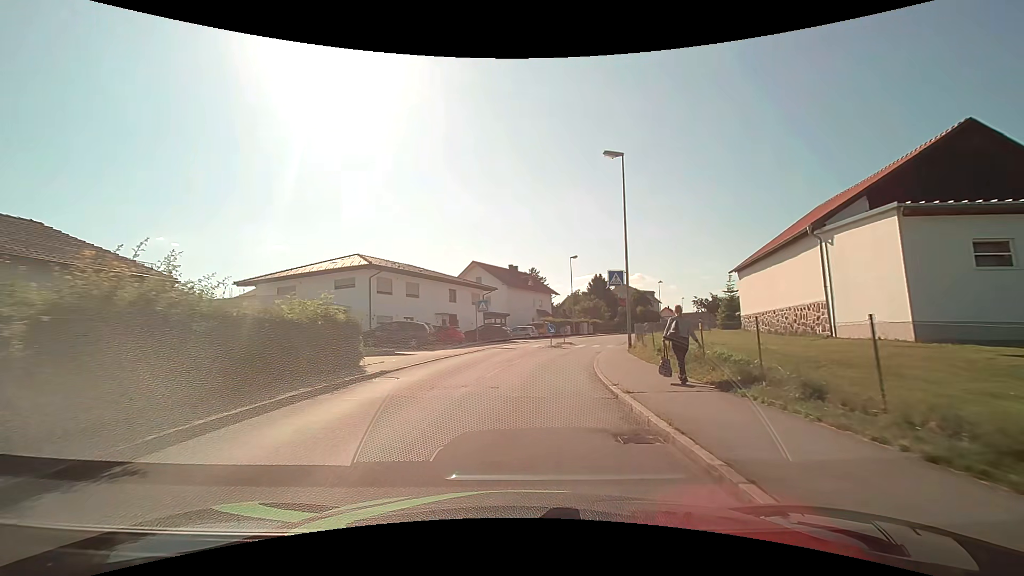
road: unclassified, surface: asphalt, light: Day
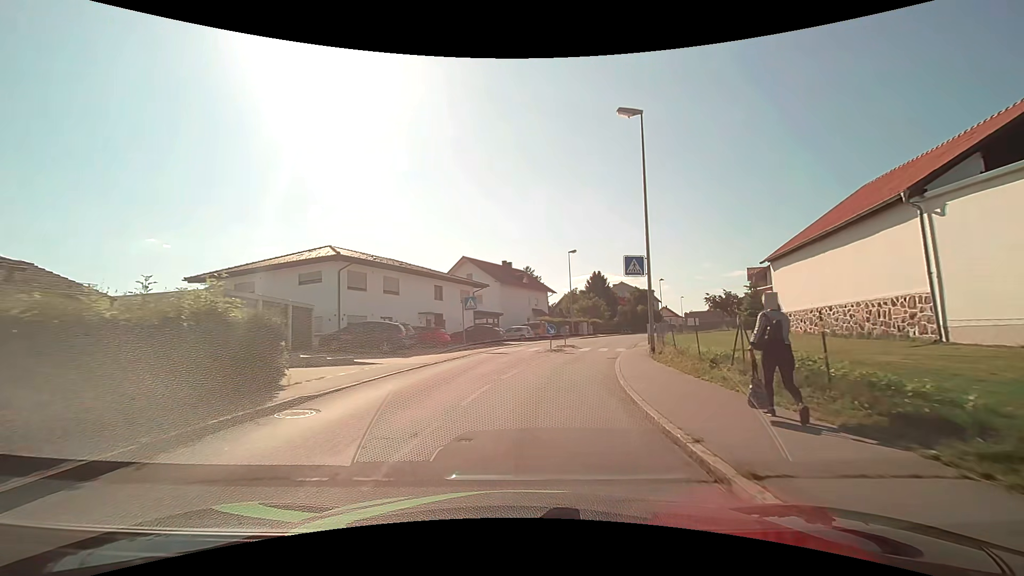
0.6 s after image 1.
(+0.1, +5.0) m; +1°
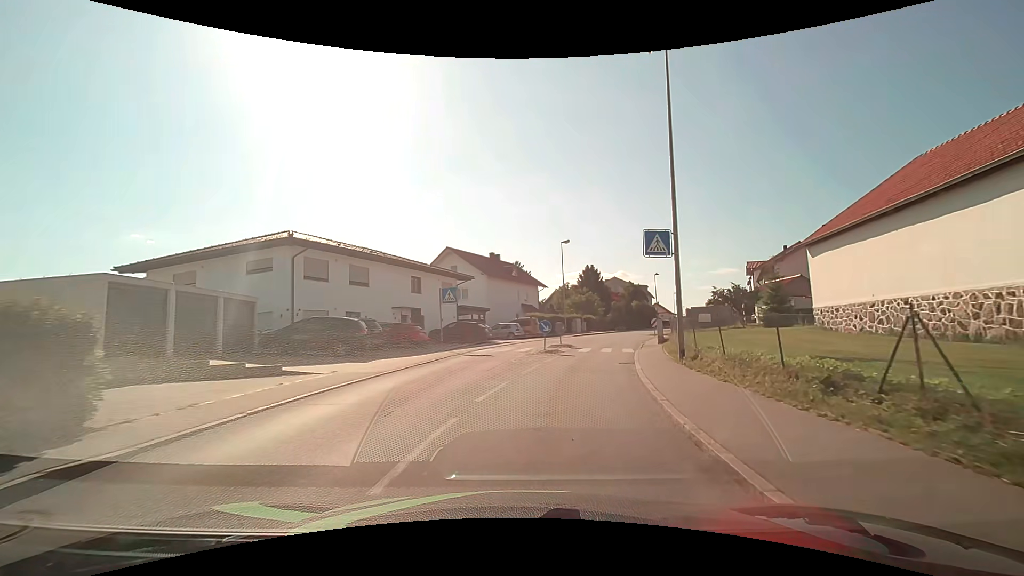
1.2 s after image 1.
(+0.1, +4.6) m; +1°
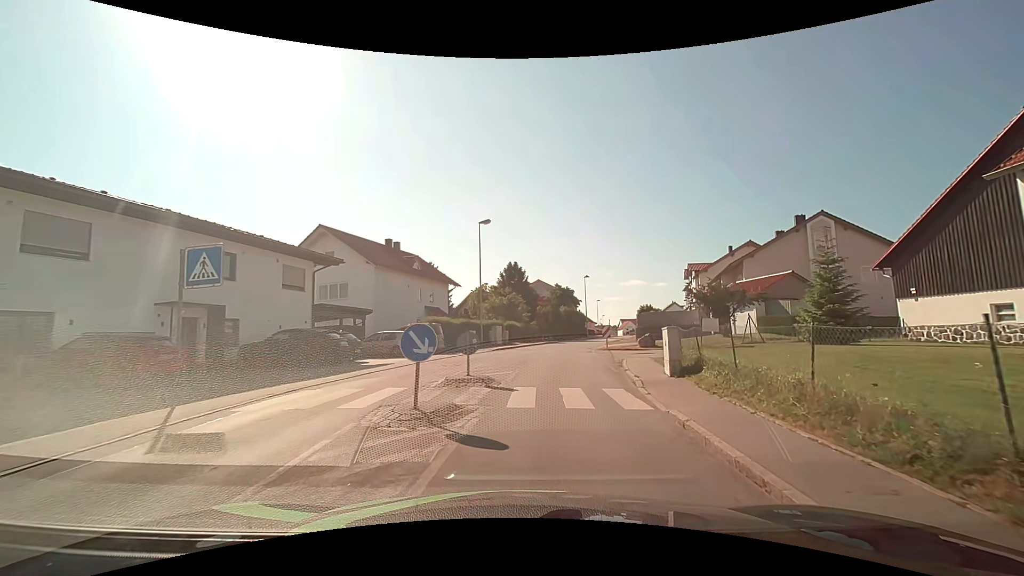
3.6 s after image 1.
(+1.2, +14.2) m; +9°
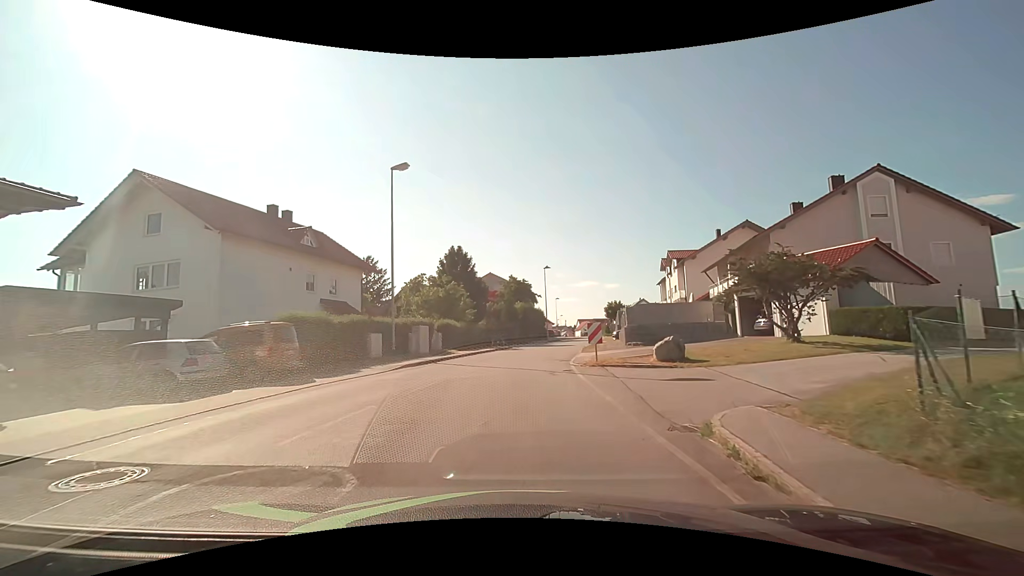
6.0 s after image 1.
(+1.2, +13.9) m; +6°
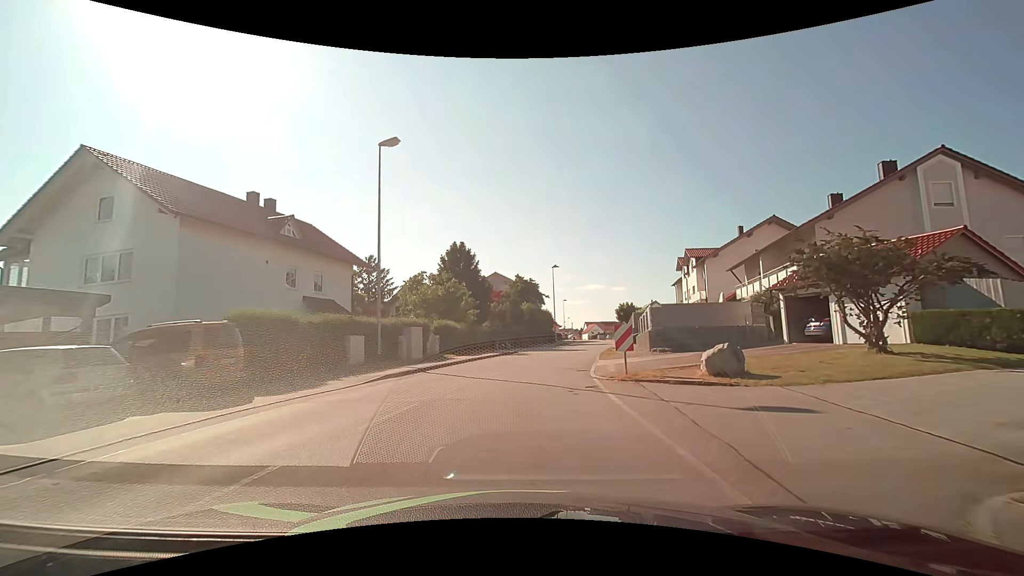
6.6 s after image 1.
(-0.1, +3.8) m; -1°
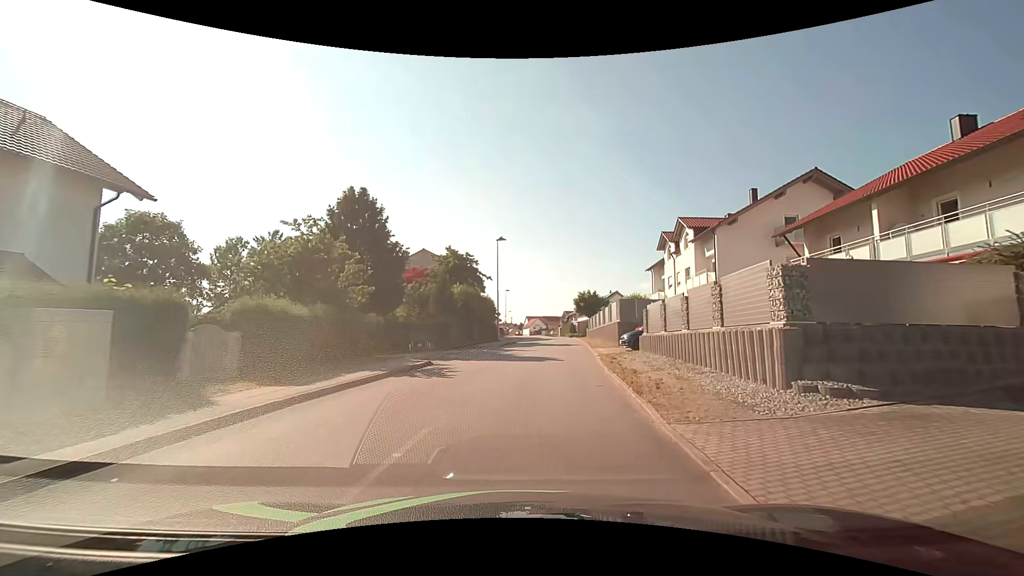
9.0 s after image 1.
(+0.4, +16.5) m; +7°
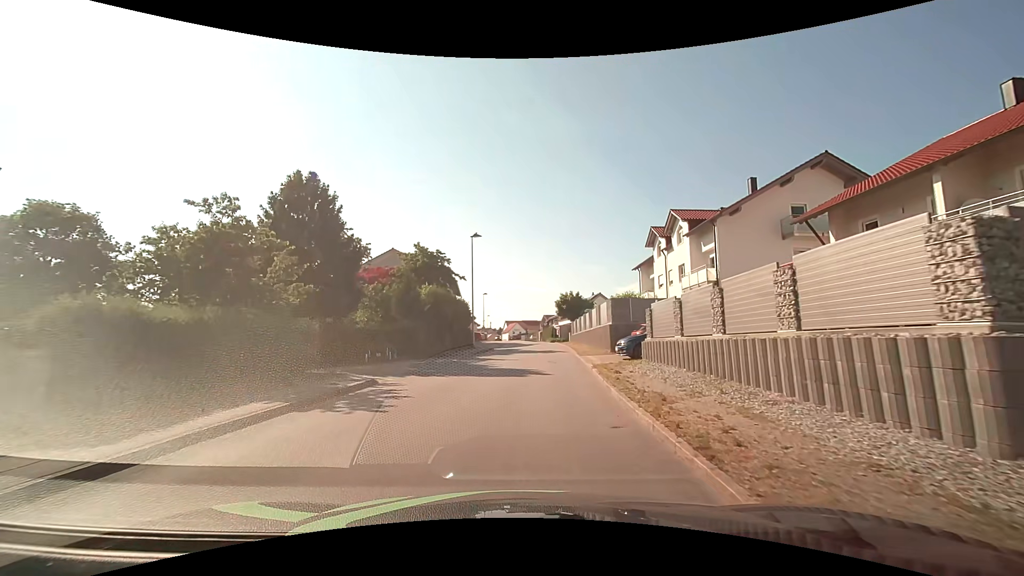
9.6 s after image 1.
(+0.1, +4.4) m; +3°
(0, +10) (0, +20) (+1, +30) (+1, +40) (+1, +50) (+1, +60) (0, +70) (0, +80) (-1, +90) (-2, +100) m
